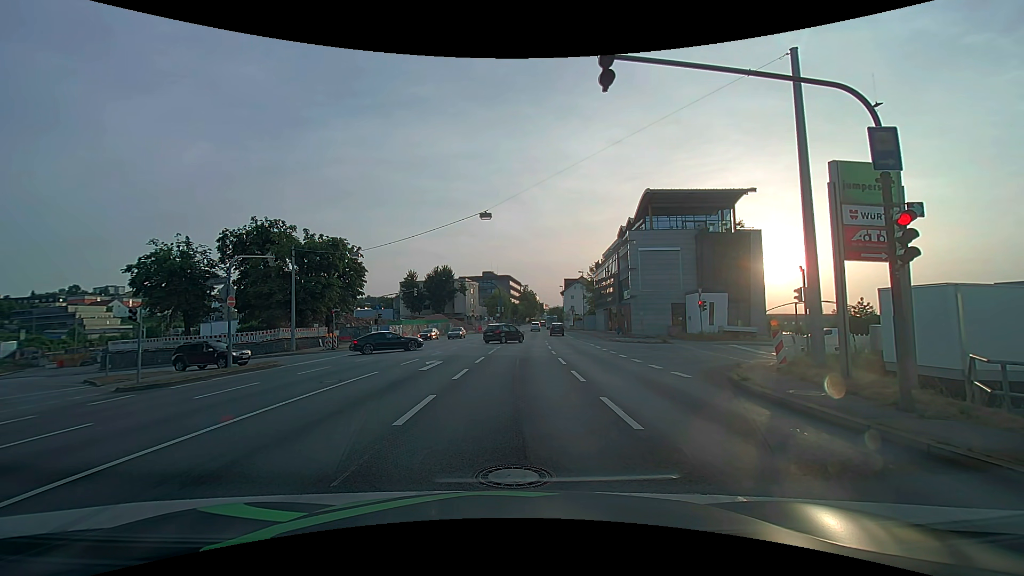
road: primary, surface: asphalt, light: Day
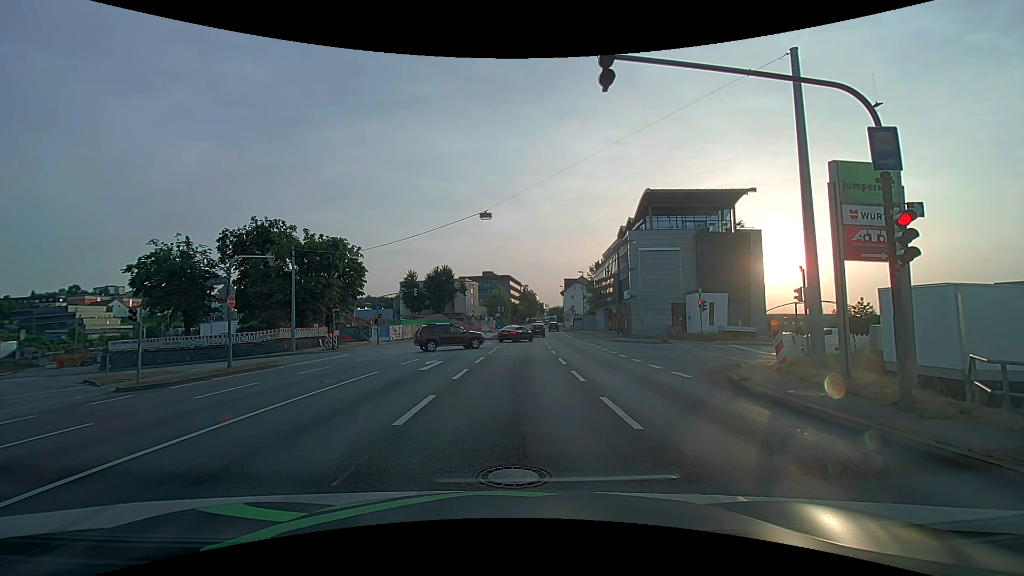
(0.0, 0.0) m; 0°
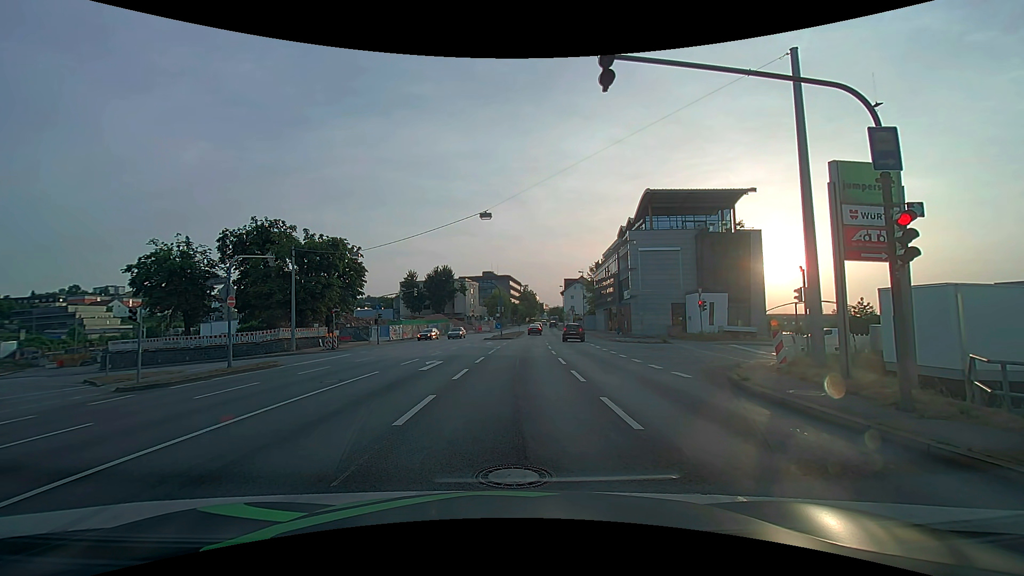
(0.0, 0.0) m; 0°
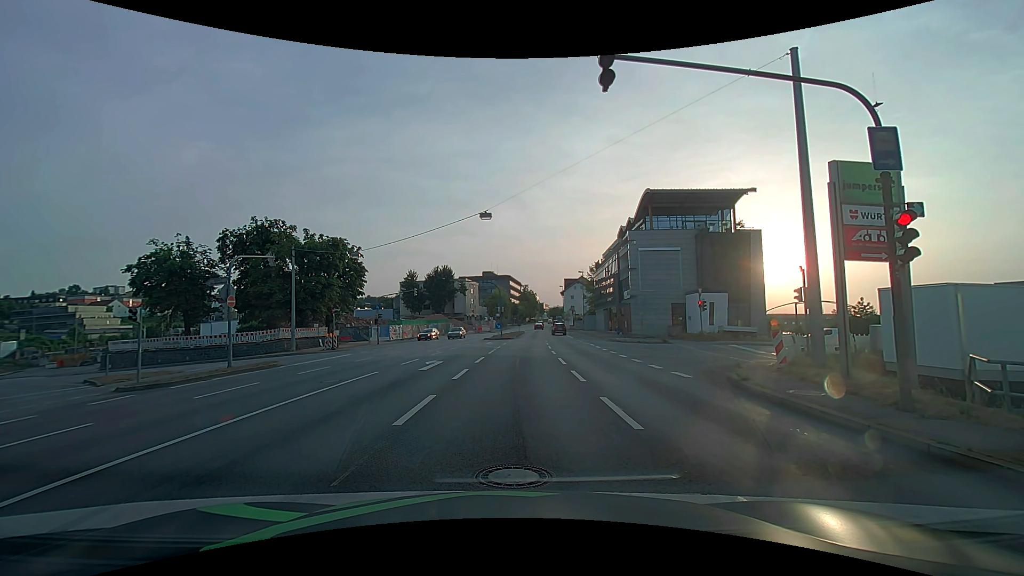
(0.0, 0.0) m; 0°
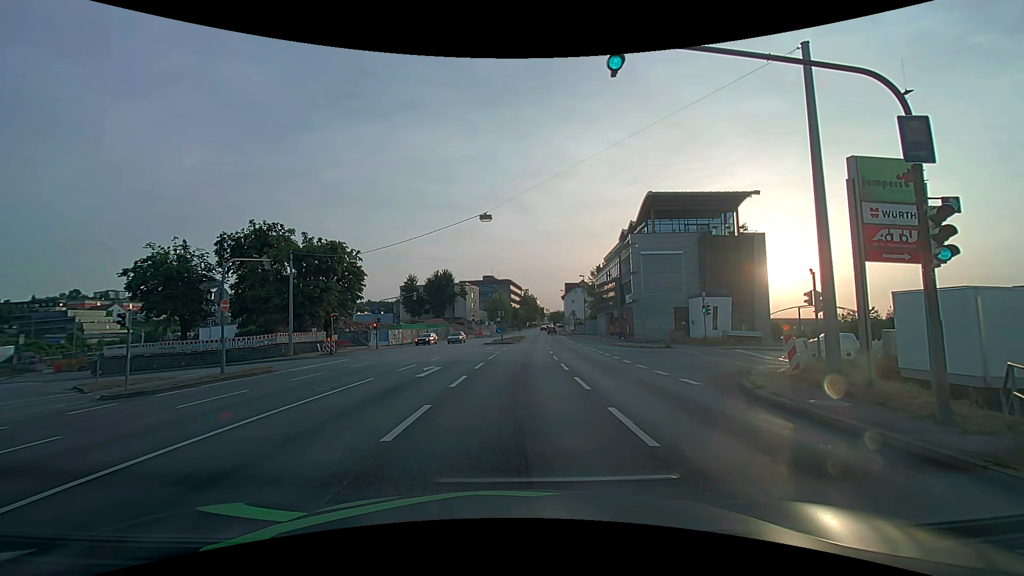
(0.0, +0.8) m; +1°
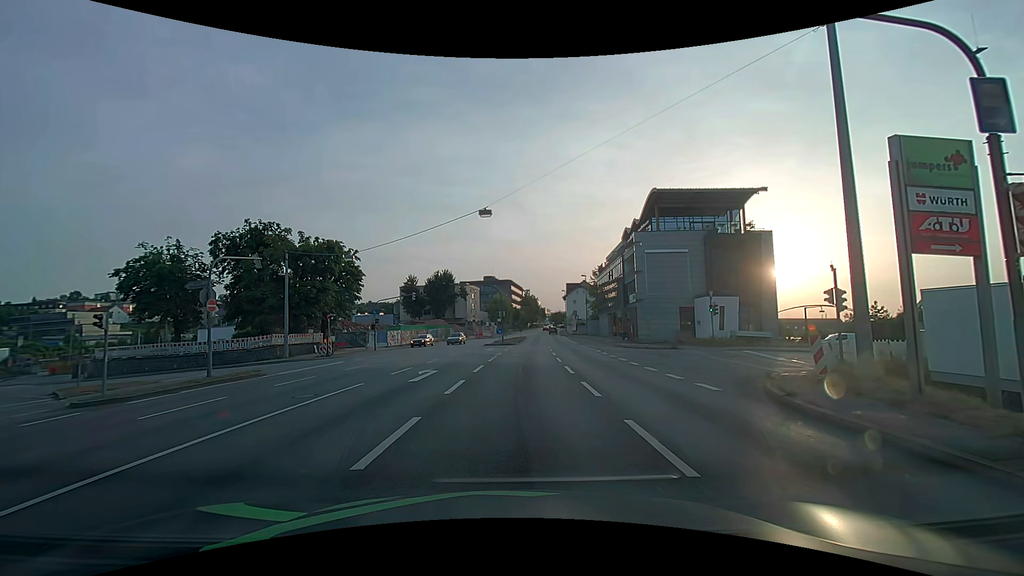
(0.0, +1.4) m; -2°
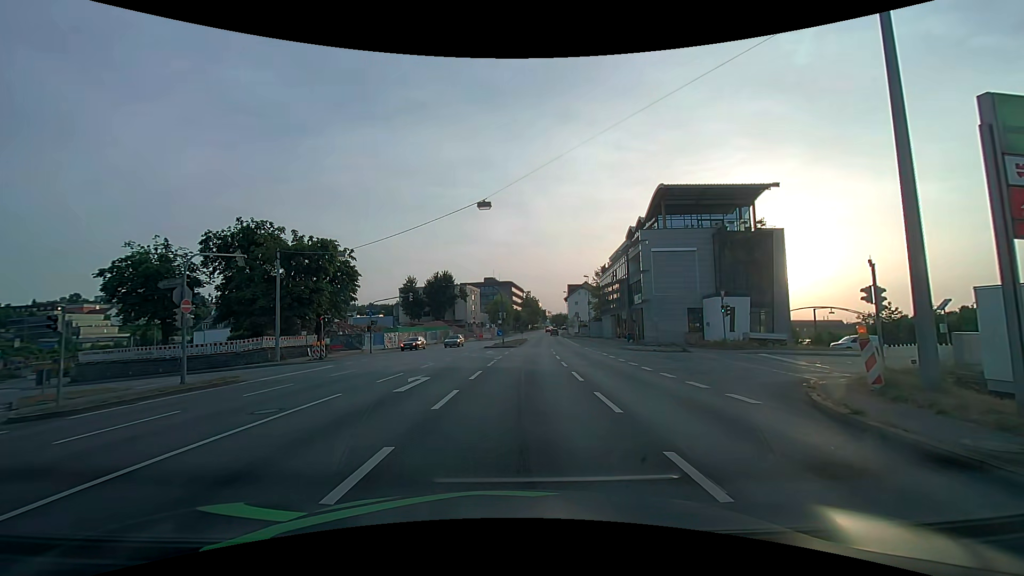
(0.0, +2.1) m; 0°
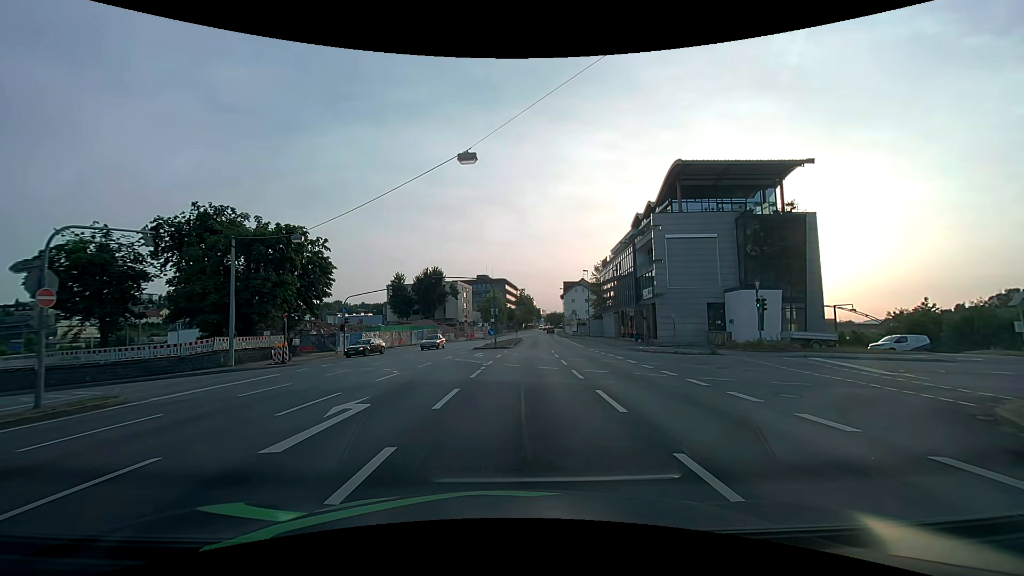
(+0.1, +6.6) m; +1°
(0, +10) (0, +20) (+1, +30) (+1, +40) (+2, +50) (+2, +60) (+3, +70) (+4, +80) (+4, +90) (+5, +100) m
